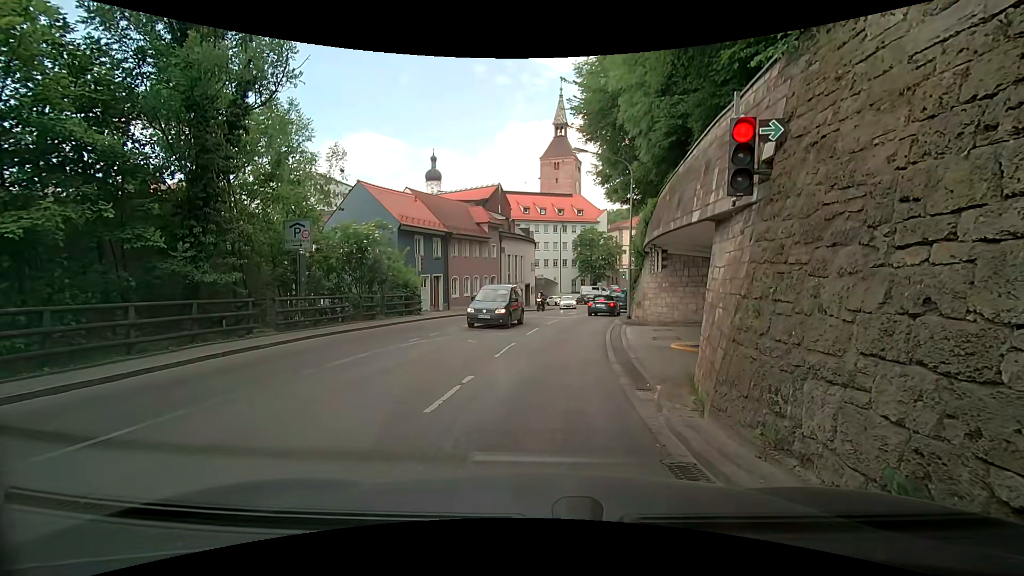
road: secondary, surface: asphalt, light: Day
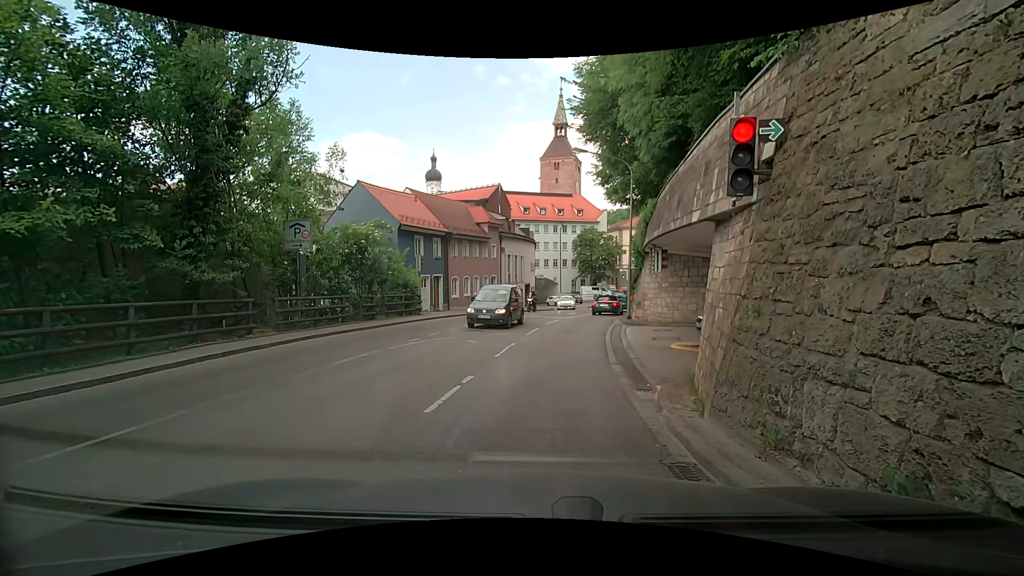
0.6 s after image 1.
(0.0, 0.0) m; 0°
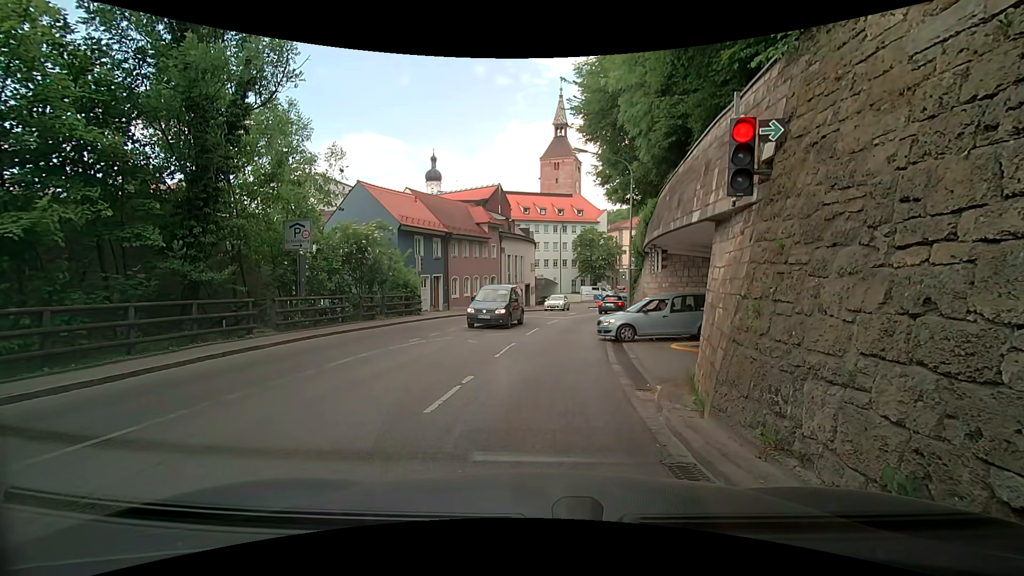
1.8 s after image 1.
(0.0, 0.0) m; 0°
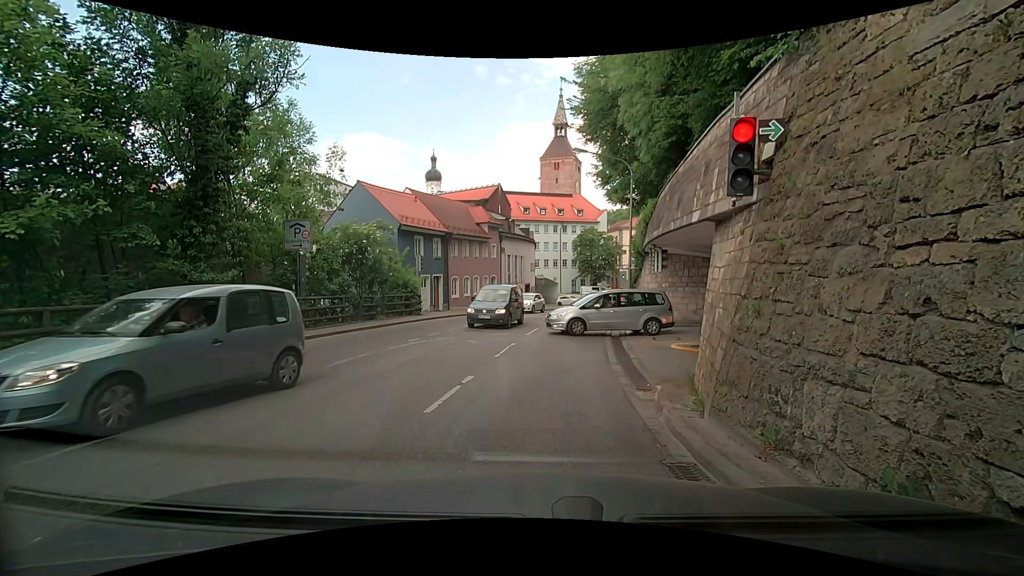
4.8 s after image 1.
(0.0, 0.0) m; 0°
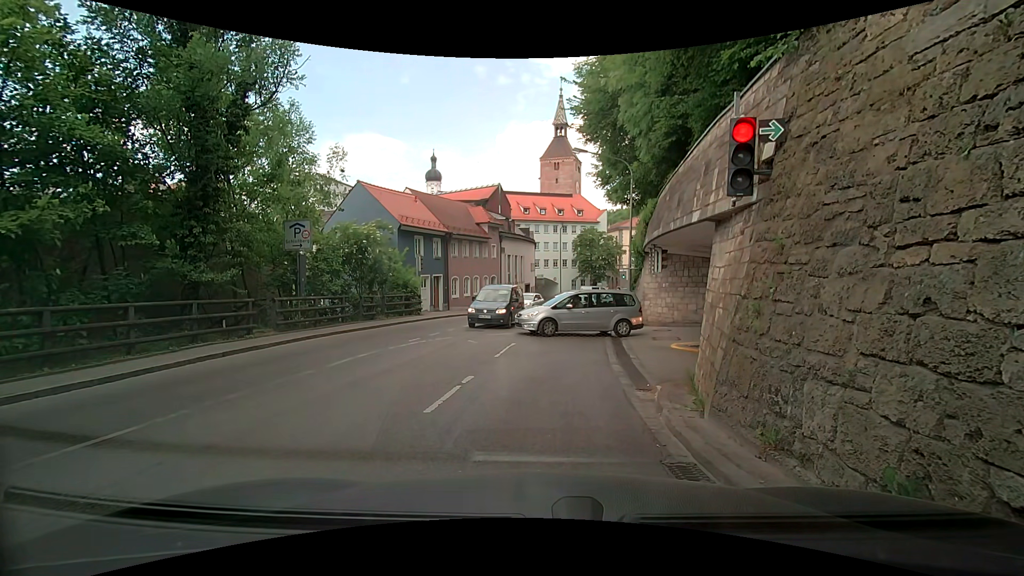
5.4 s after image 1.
(0.0, 0.0) m; 0°
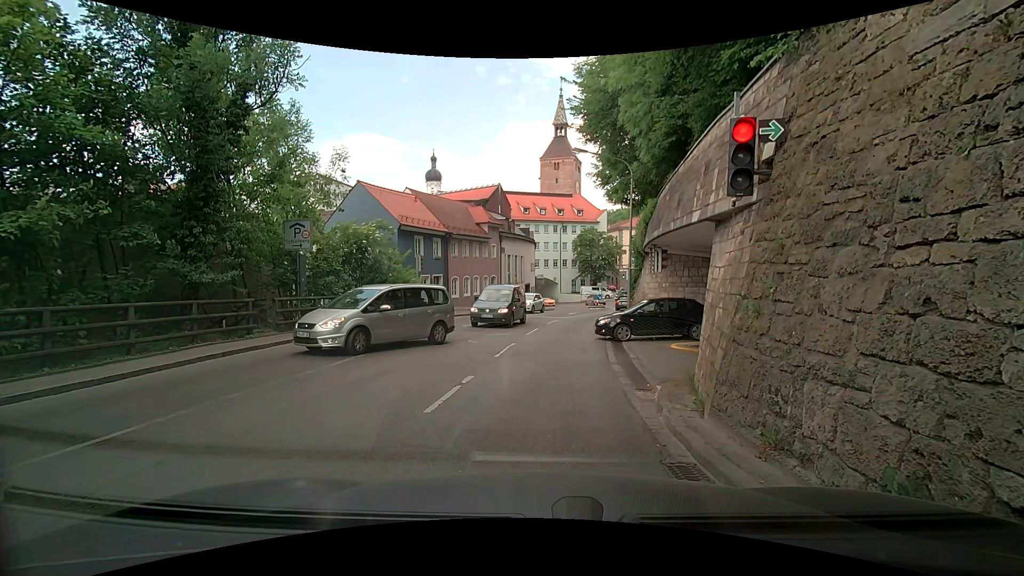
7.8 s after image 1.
(0.0, 0.0) m; 0°
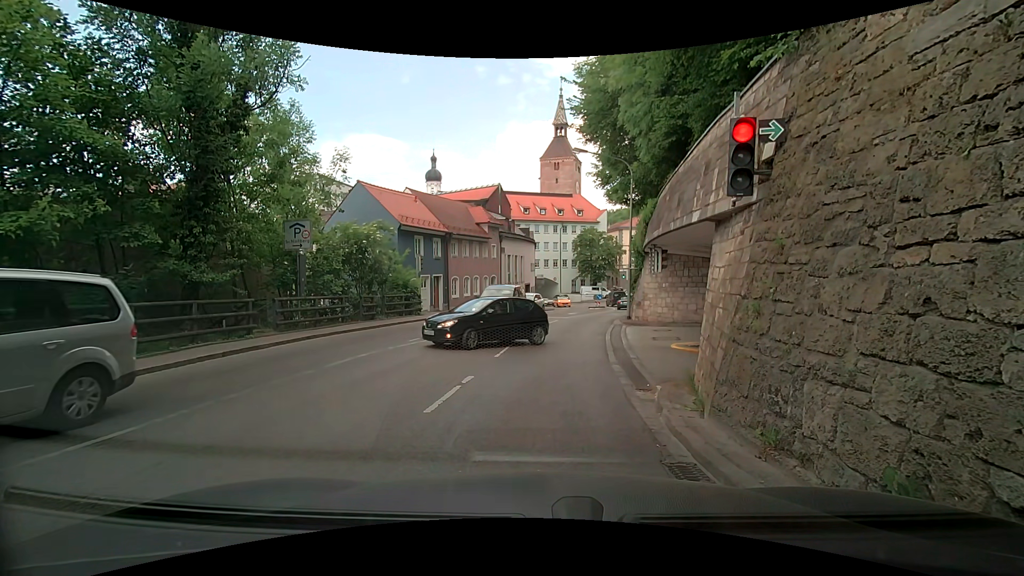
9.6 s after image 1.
(0.0, 0.0) m; 0°
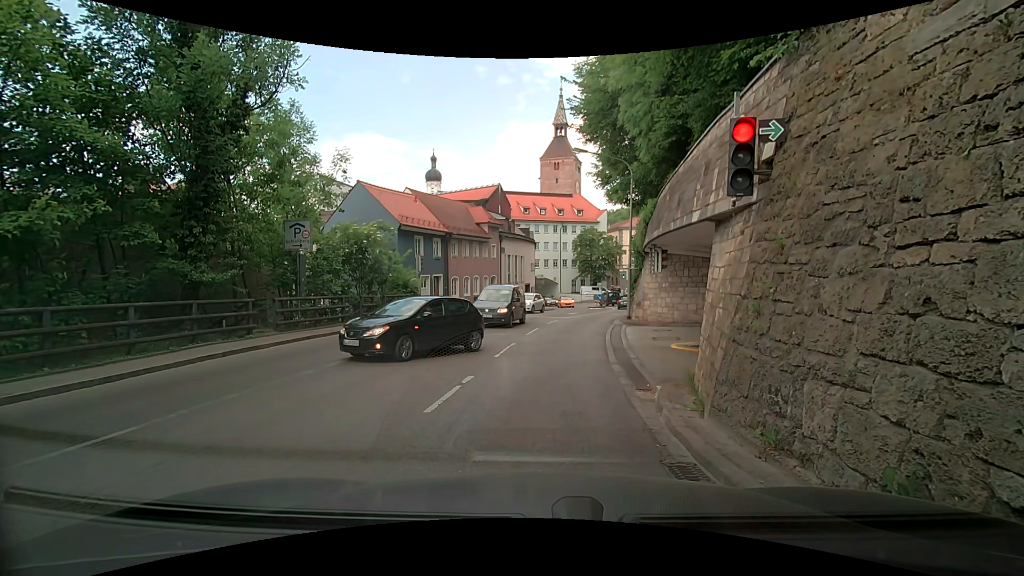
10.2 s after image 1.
(0.0, 0.0) m; 0°
